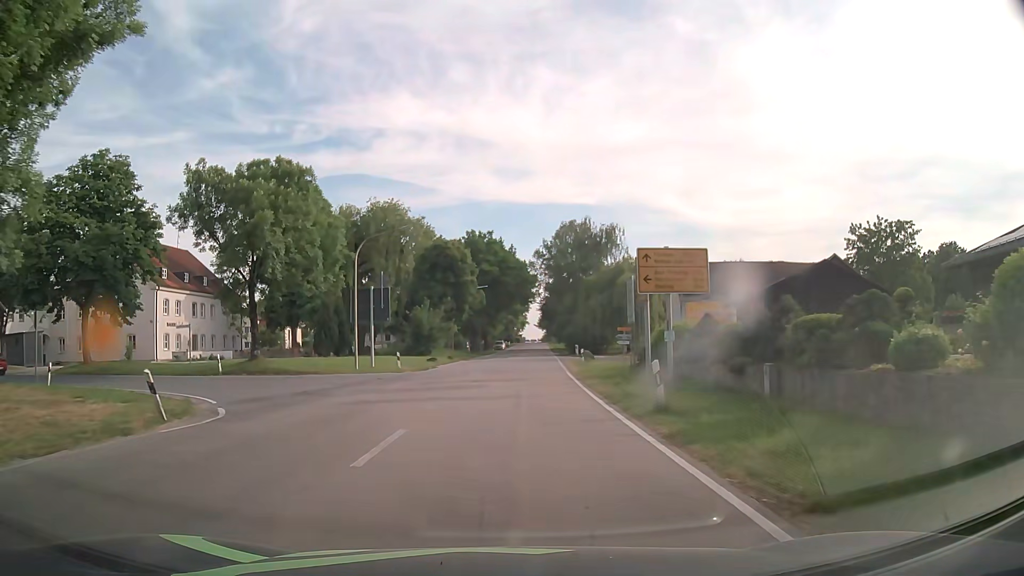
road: tertiary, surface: asphalt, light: Day
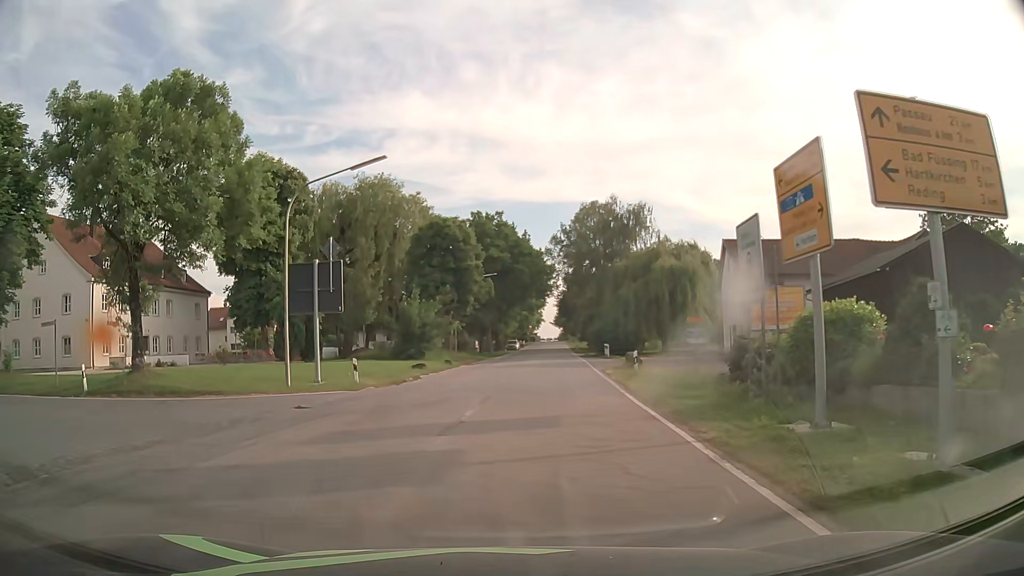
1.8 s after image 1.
(+0.1, +12.3) m; -1°
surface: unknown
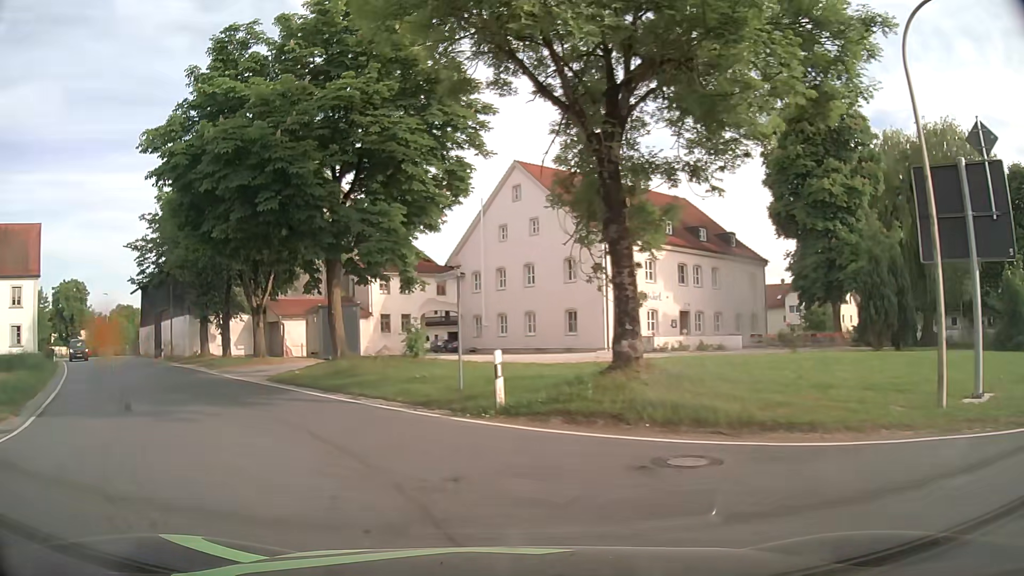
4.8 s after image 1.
(-4.1, +11.4) m; -48°
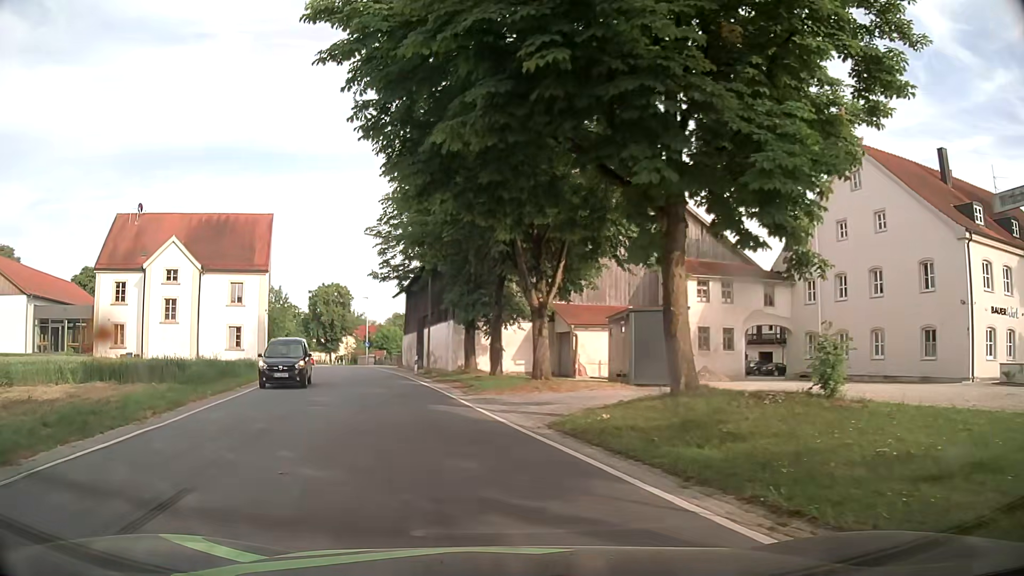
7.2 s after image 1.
(-2.4, +9.4) m; -23°
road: secondary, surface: asphalt
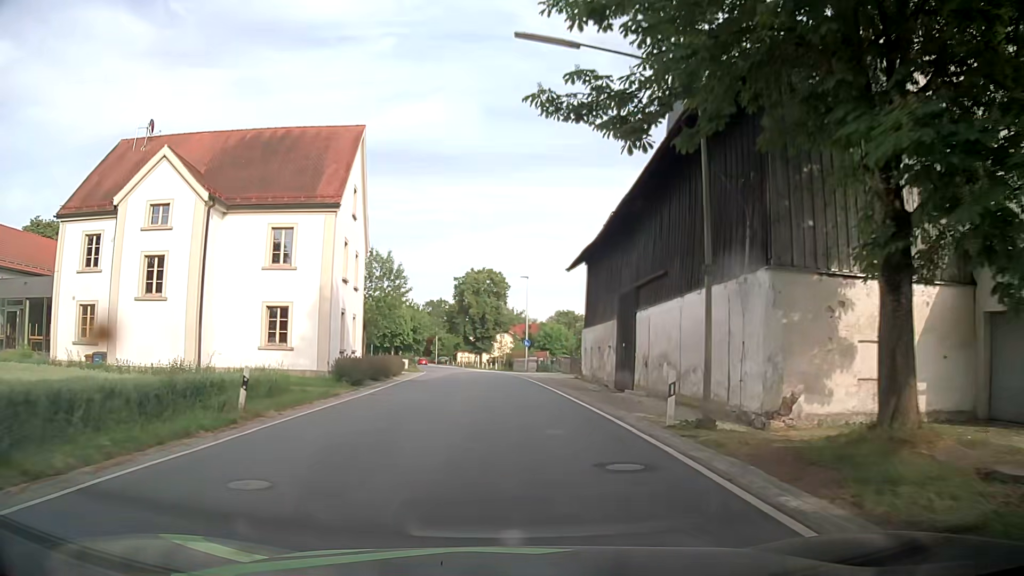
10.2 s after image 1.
(-4.6, +24.6) m; -14°
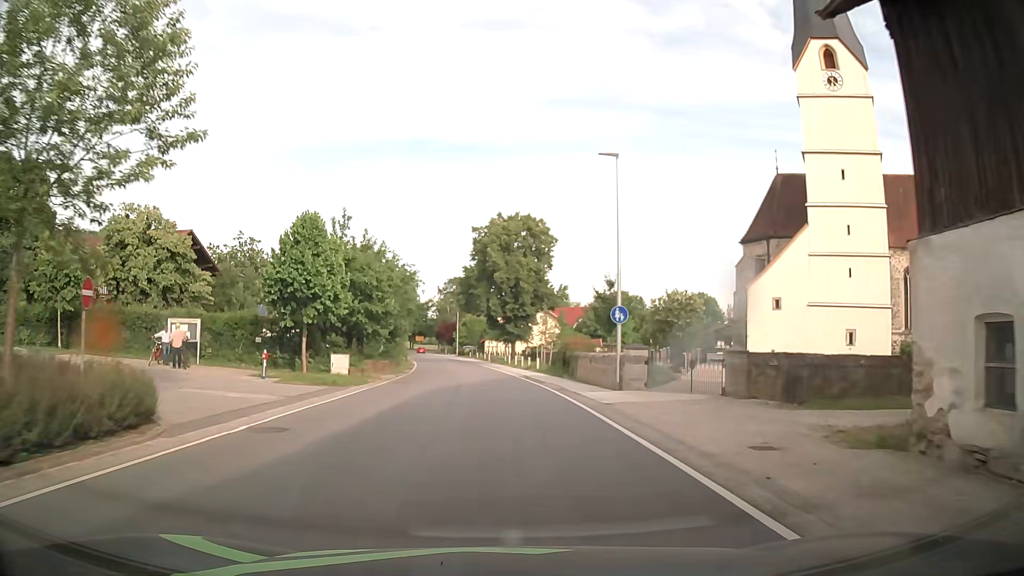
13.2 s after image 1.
(-0.2, +35.2) m; -3°
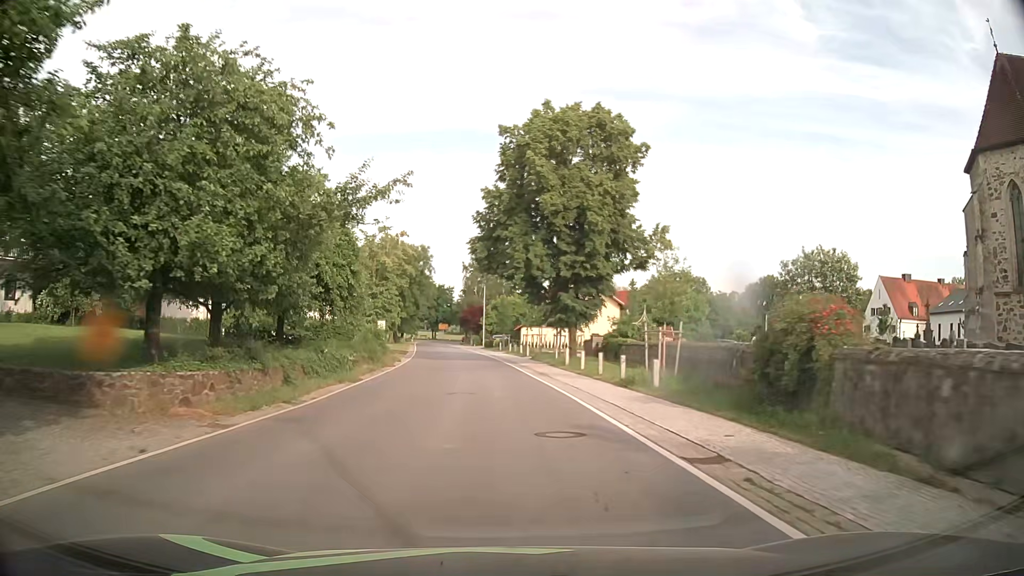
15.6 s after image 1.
(-0.8, +29.9) m; -3°
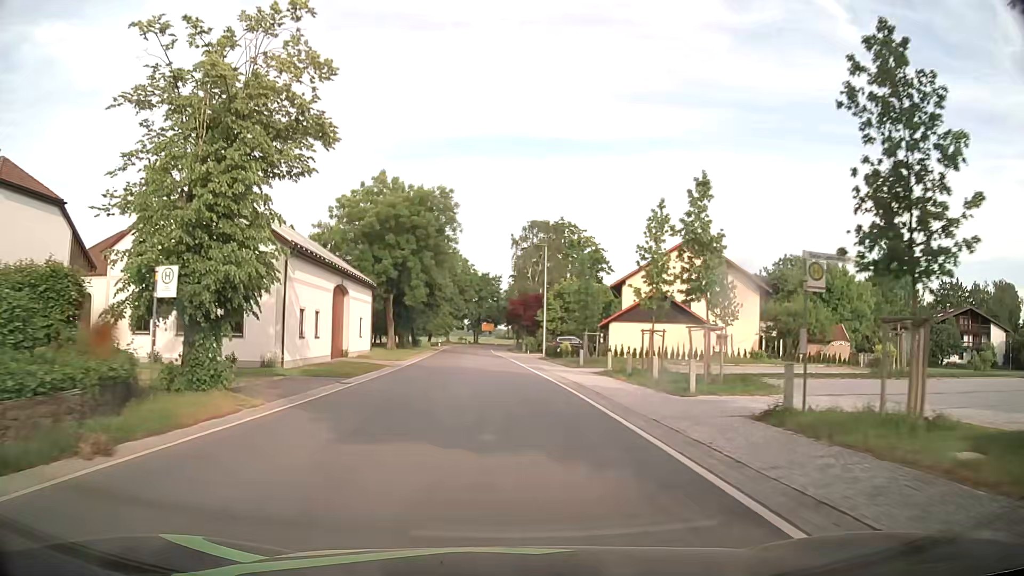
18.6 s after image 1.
(-1.7, +38.1) m; -4°
(0, +10) (0, +20) (-1, +30) (-1, +40) (-2, +50) (-3, +60) (-3, +70) (-4, +80) (-4, +90) (-3, +100) m
